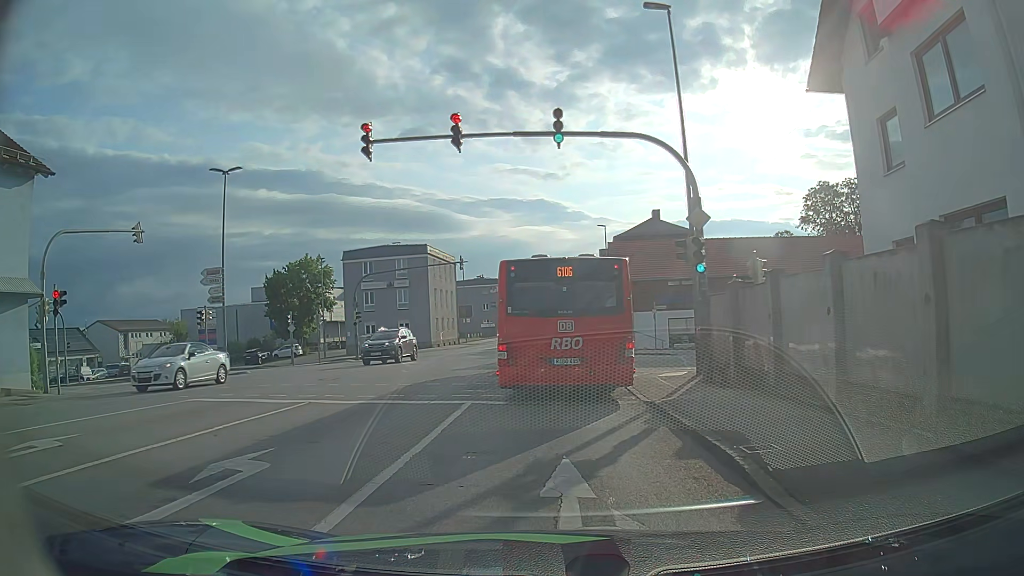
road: tertiary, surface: asphalt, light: Day
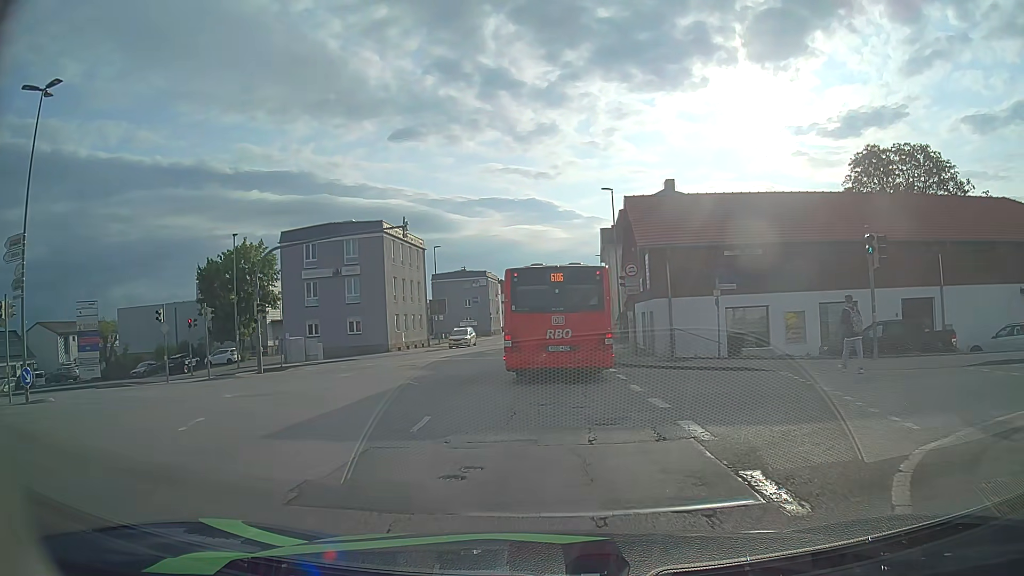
(+0.1, +15.1) m; 0°
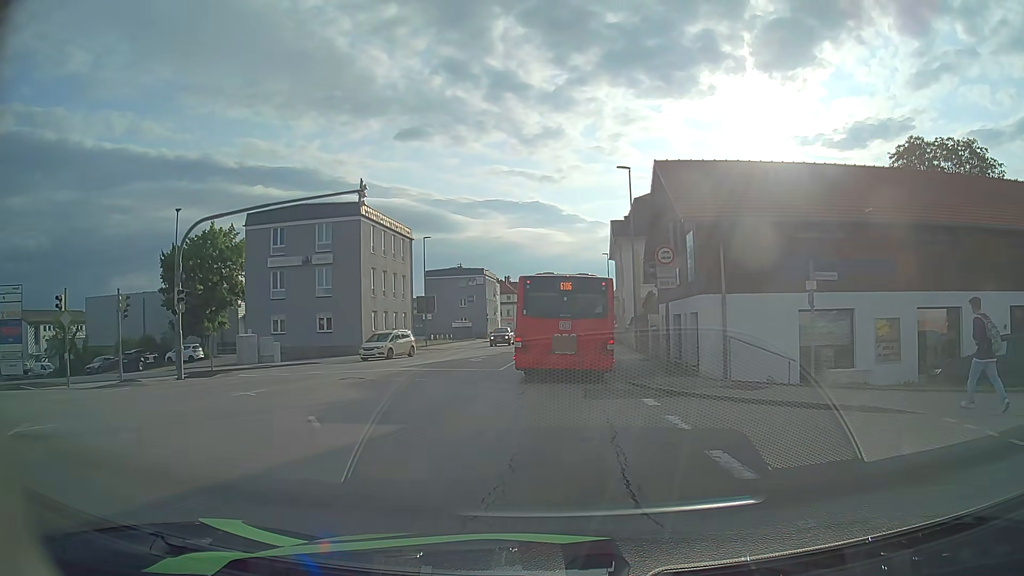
(0.0, +7.6) m; 0°
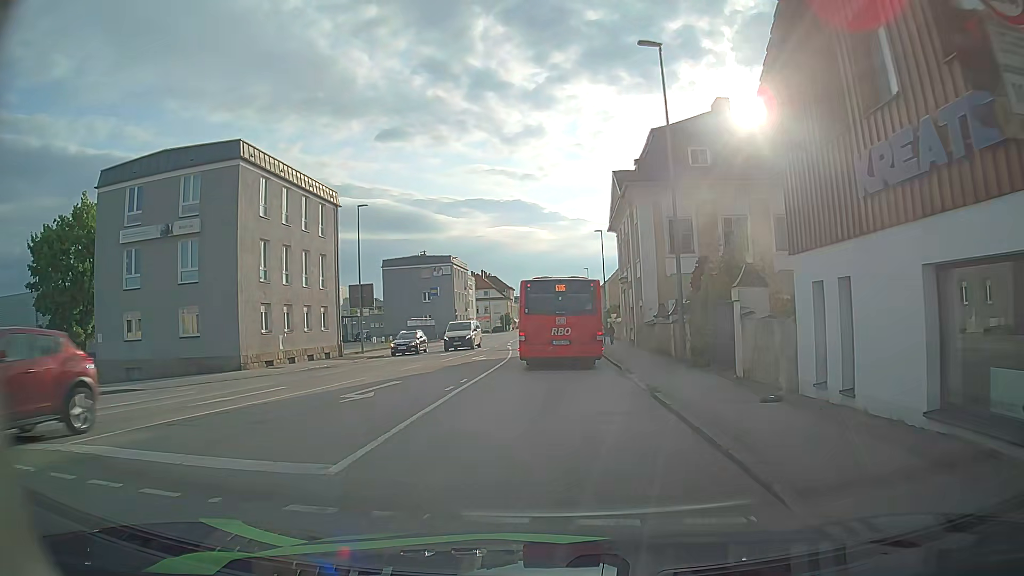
(+0.3, +16.7) m; +2°
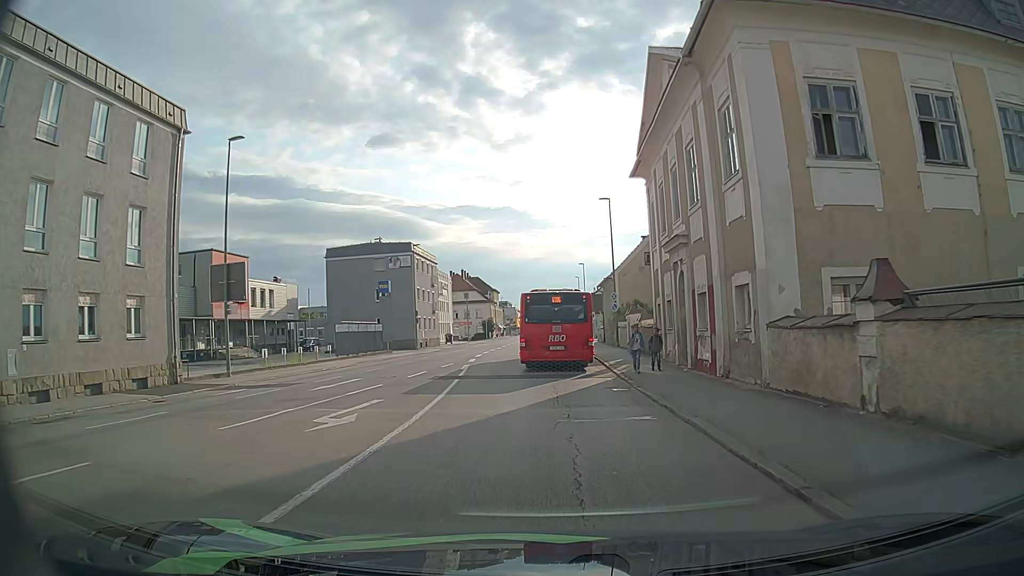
(+0.2, +19.0) m; +1°
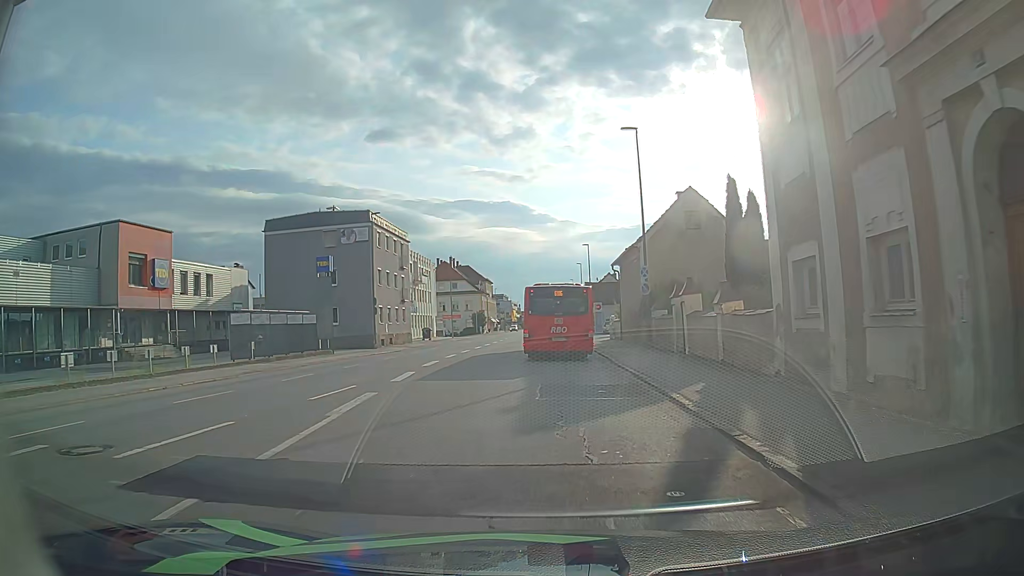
(+0.1, +15.4) m; 0°
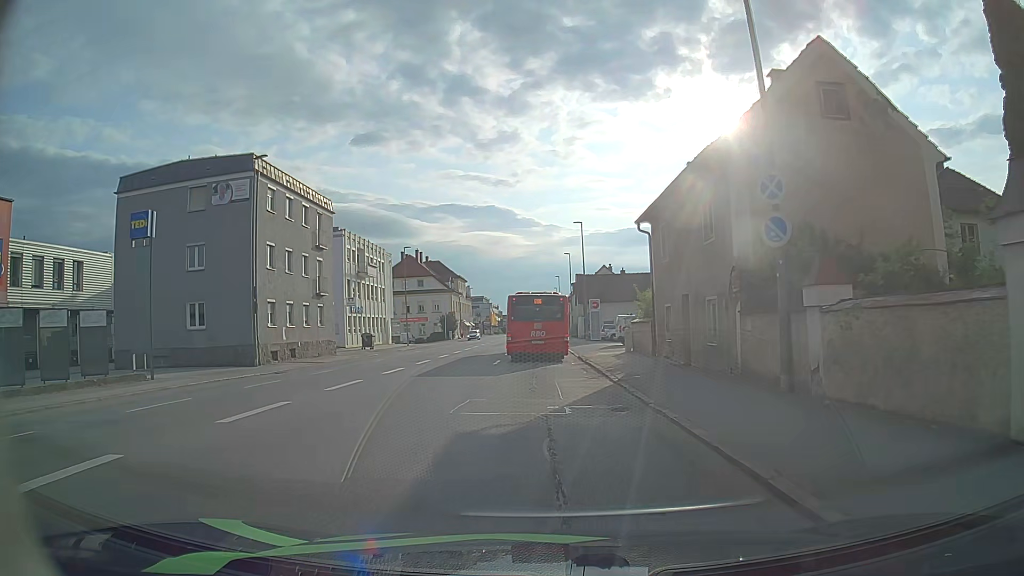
(+0.4, +19.3) m; +2°
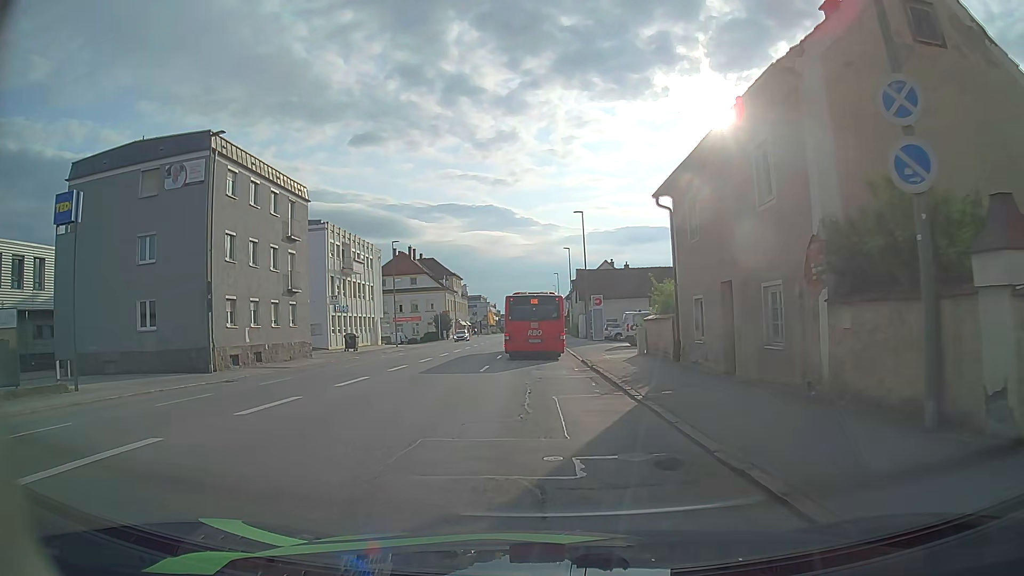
(+0.1, +4.7) m; +1°
(0, +10) (0, +20) (-1, +30) (-1, +40) (-1, +50) (-2, +60) (-2, +70) (-2, +80) (-2, +90) (-2, +100) m
